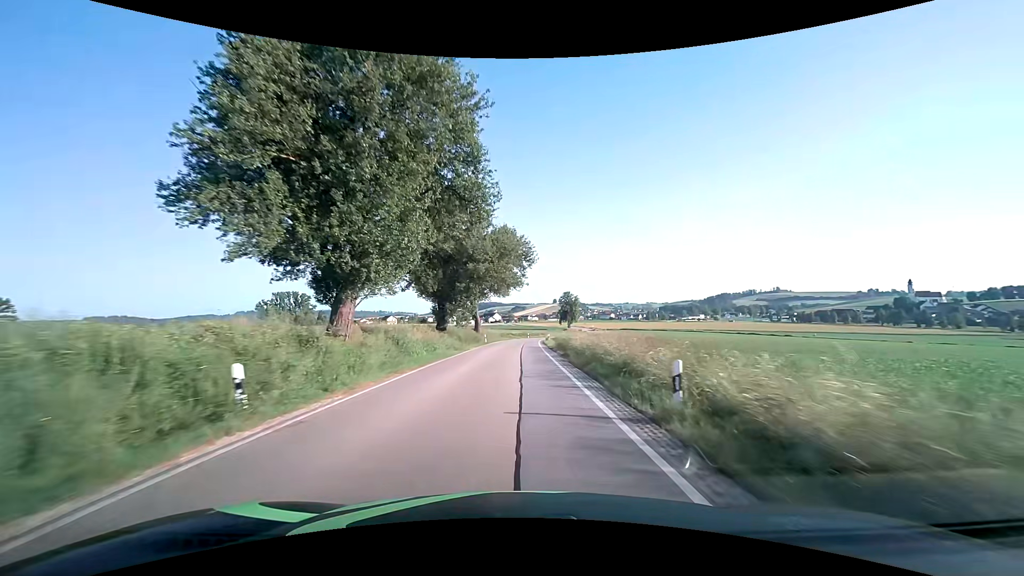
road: secondary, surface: asphalt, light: Day
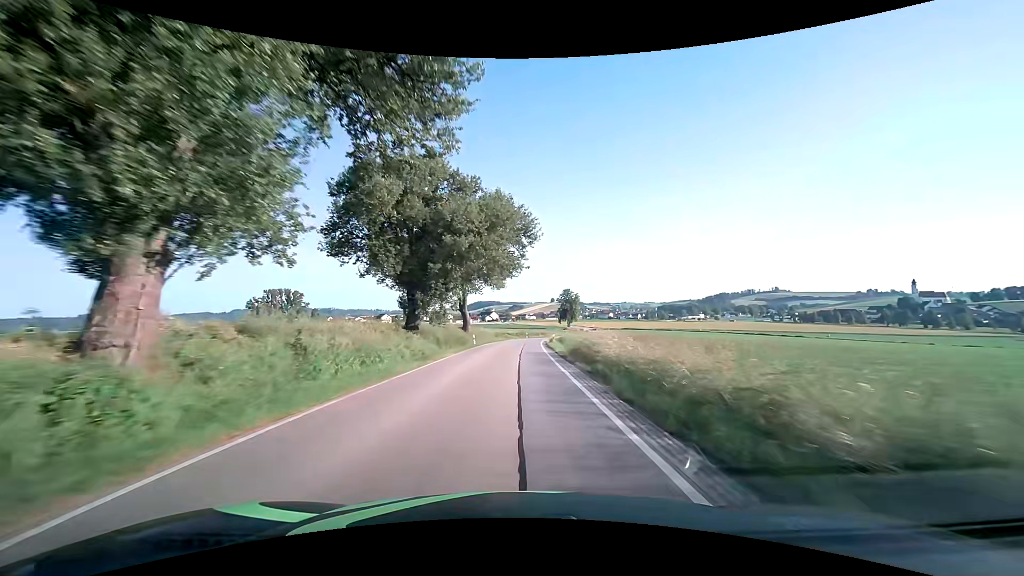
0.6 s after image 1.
(0.0, +11.0) m; 0°
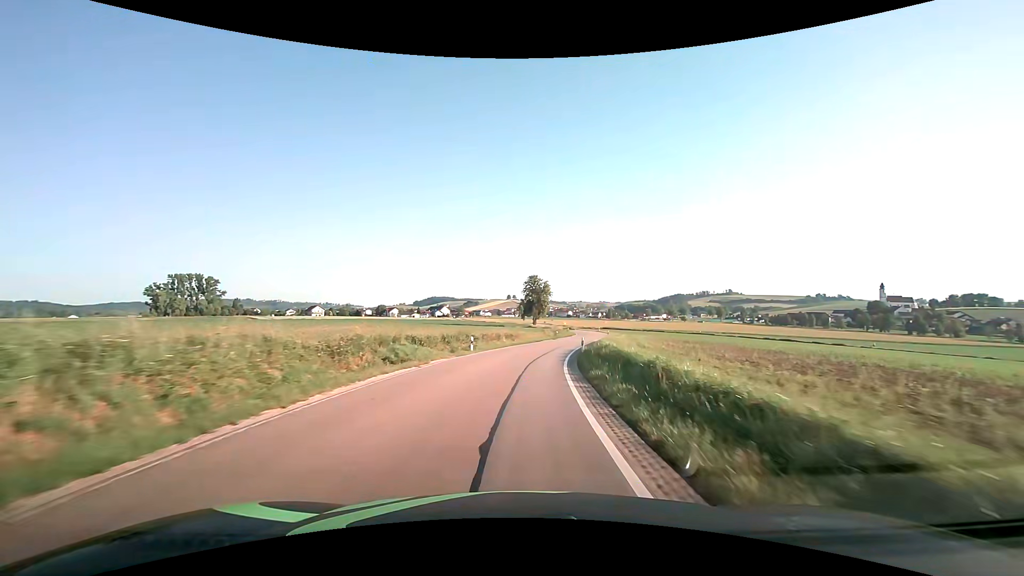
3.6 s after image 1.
(+1.5, +54.6) m; +5°
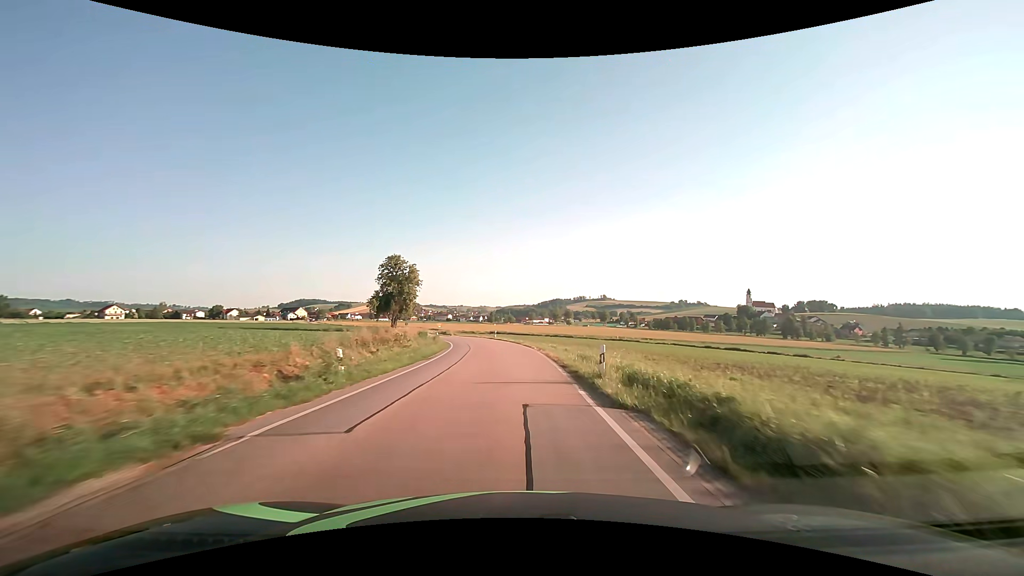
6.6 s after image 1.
(+6.2, +53.7) m; +14°
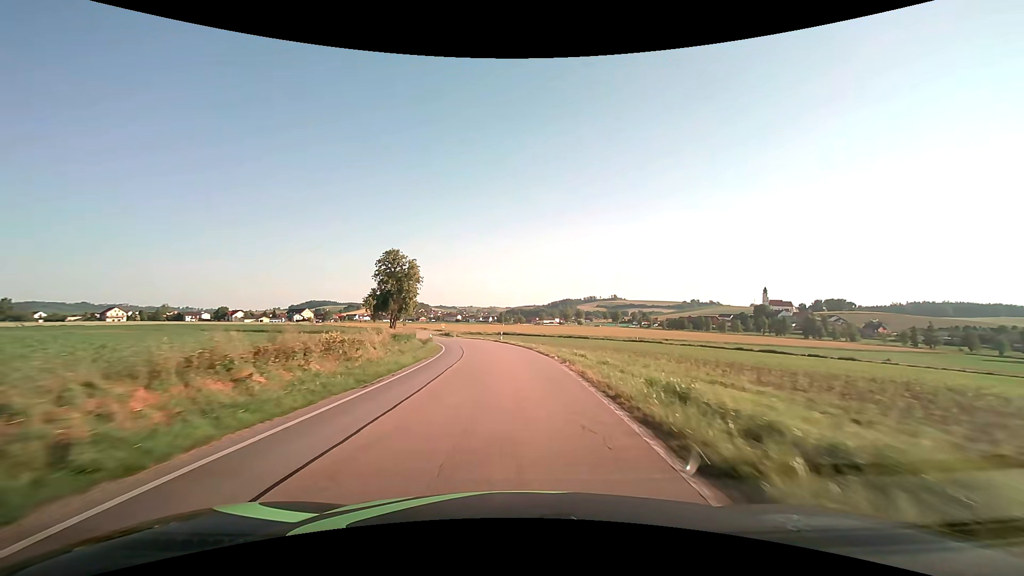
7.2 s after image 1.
(0.0, +10.8) m; -1°
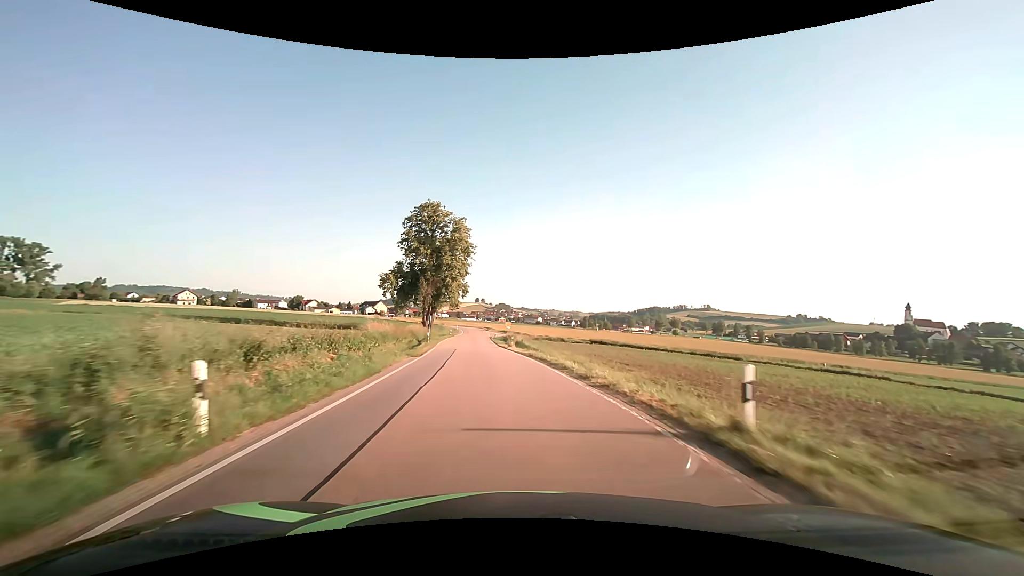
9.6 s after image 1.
(-3.4, +42.9) m; -9°
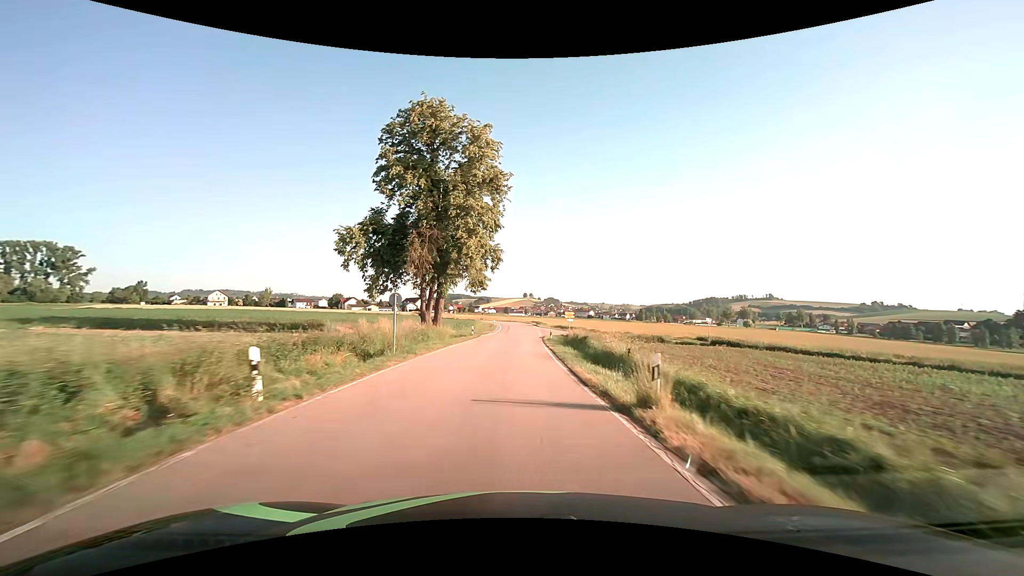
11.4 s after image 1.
(-1.9, +32.2) m; -6°
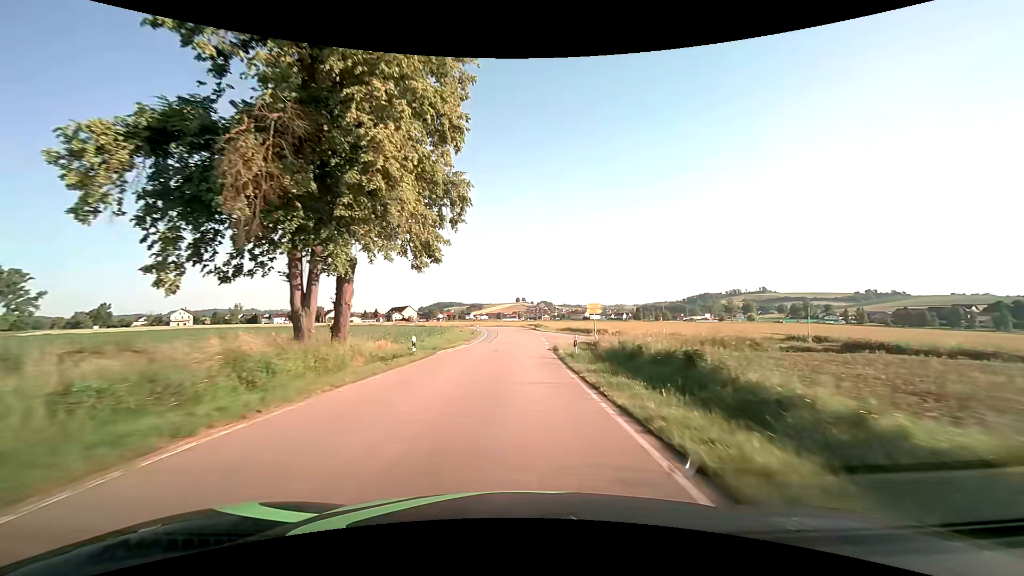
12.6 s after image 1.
(+0.1, +21.7) m; +1°
(0, +10) (0, +20) (0, +30) (0, +40) (0, +50) (0, +60) (-1, +70) (-2, +80) (-3, +90) (-5, +100) m
